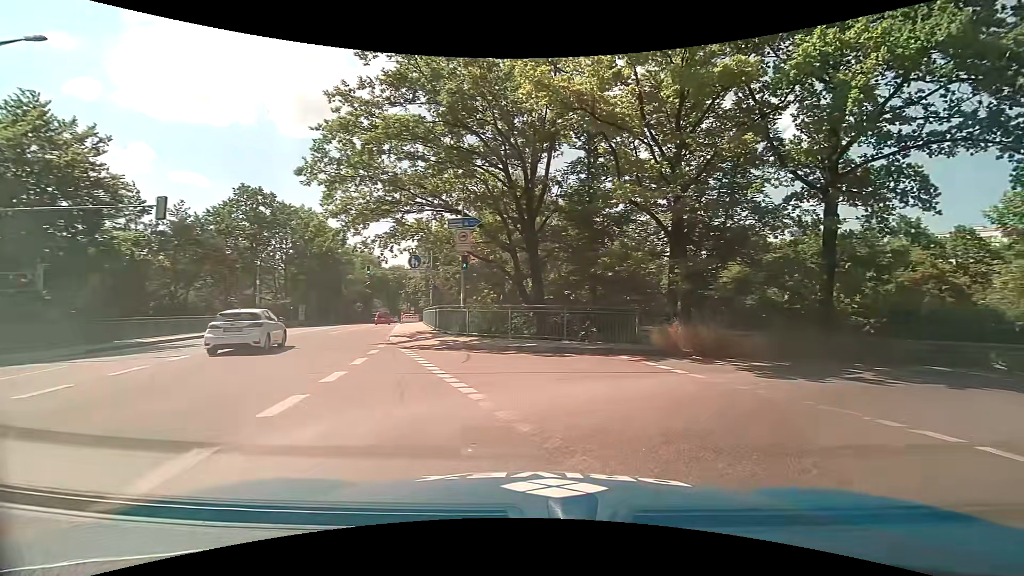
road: secondary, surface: asphalt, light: Day
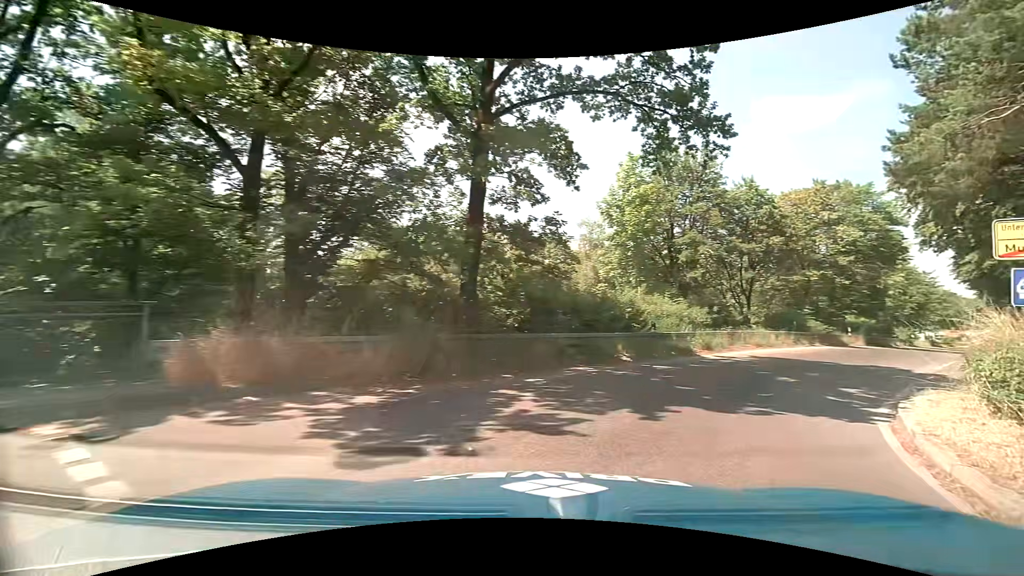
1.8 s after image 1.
(+2.4, +7.6) m; +38°
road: trunk_link
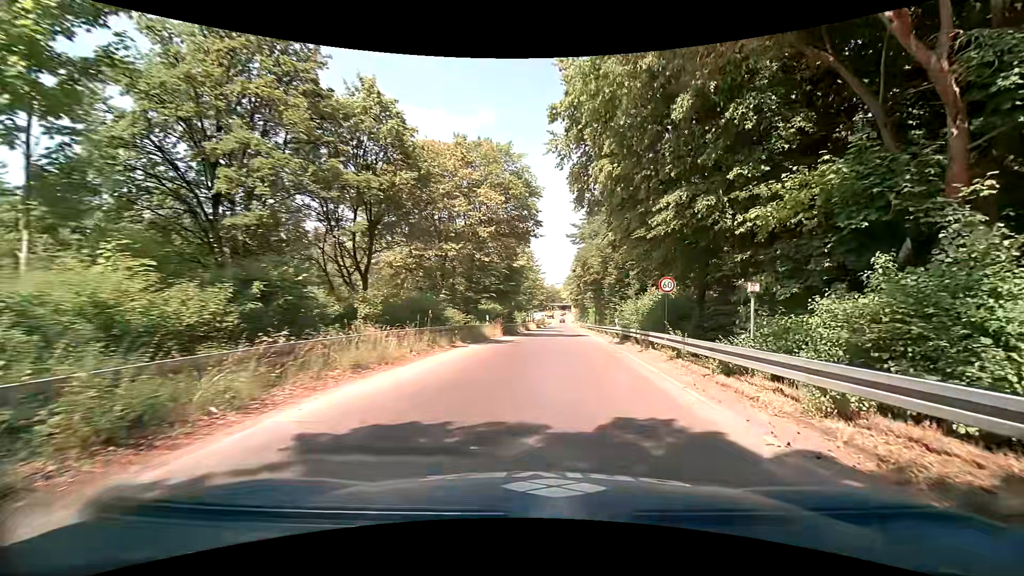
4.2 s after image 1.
(+5.3, +14.0) m; +37°
(0, +10) (+1, +20) (+2, +30) (+3, +40) (+3, +50) (+4, +60) (+5, +70) (+6, +80) (+6, +90) (+7, +100) m
